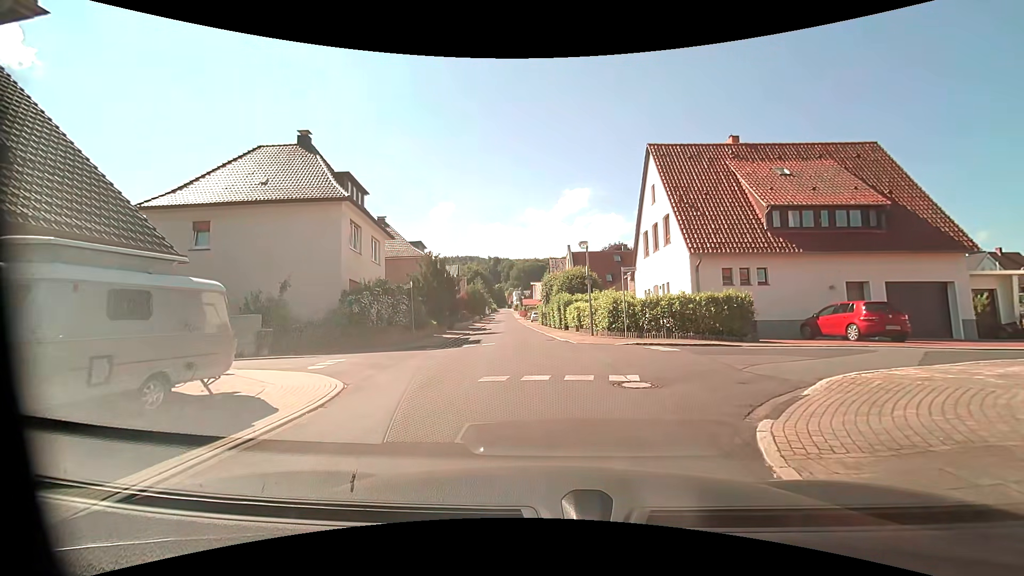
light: Day
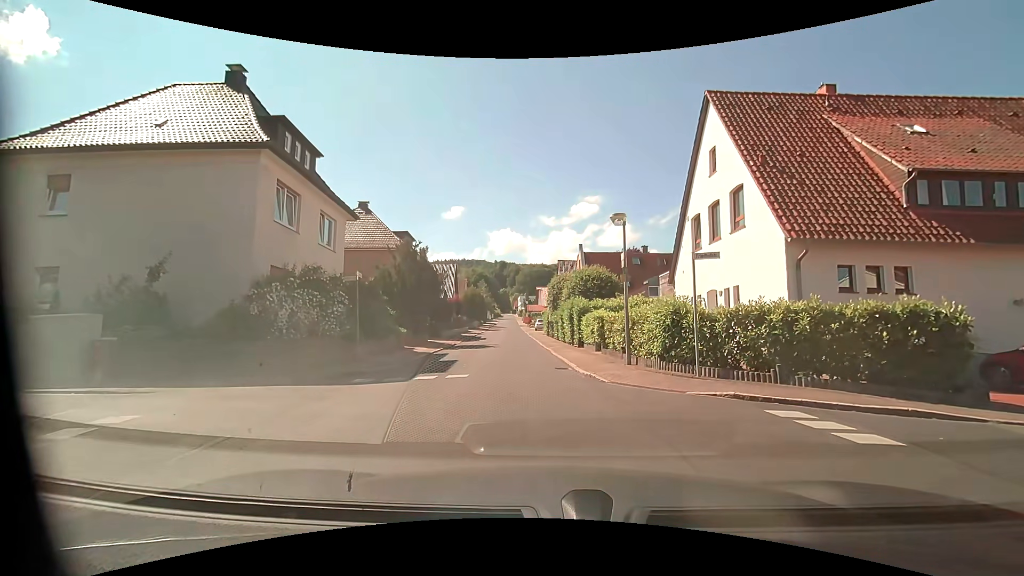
(-0.1, +8.0) m; -1°
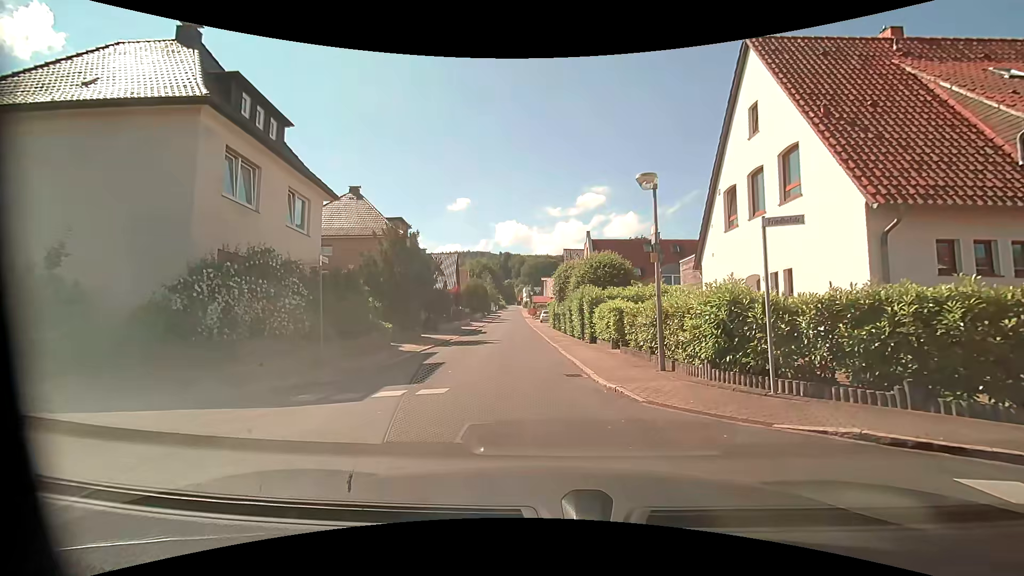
(0.0, +3.3) m; -2°
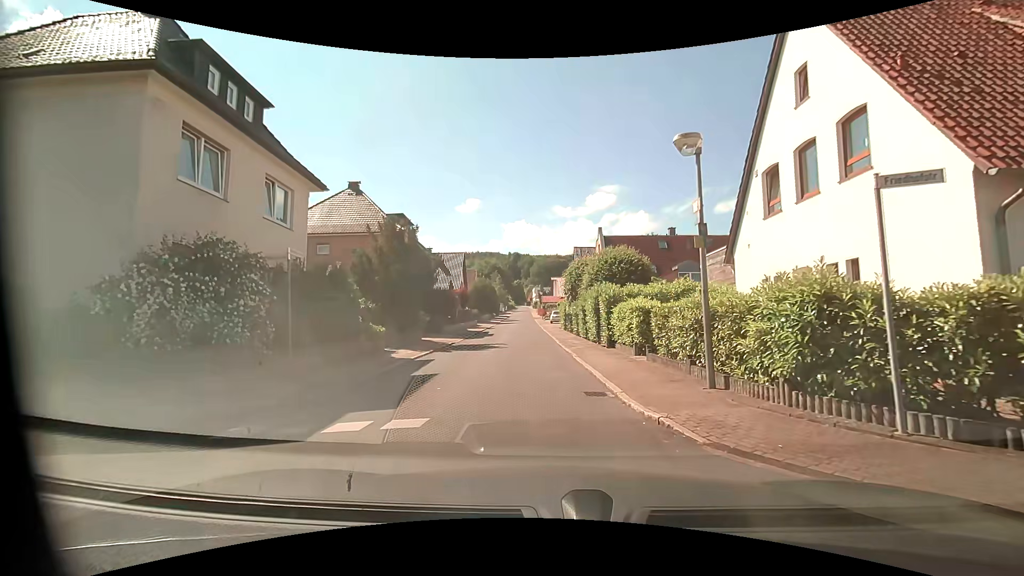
(+0.1, +2.3) m; 0°
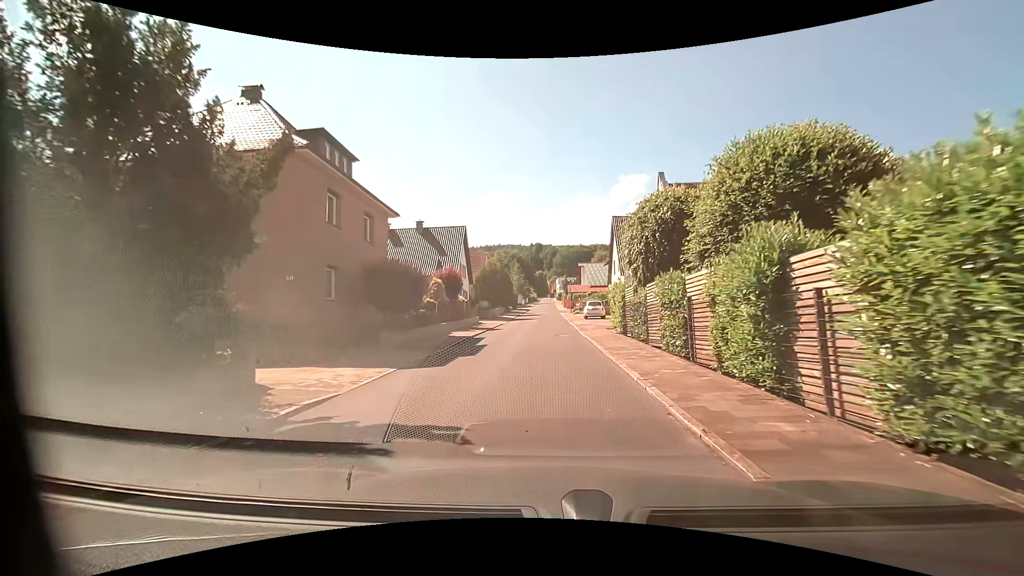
(-0.6, +17.8) m; -4°
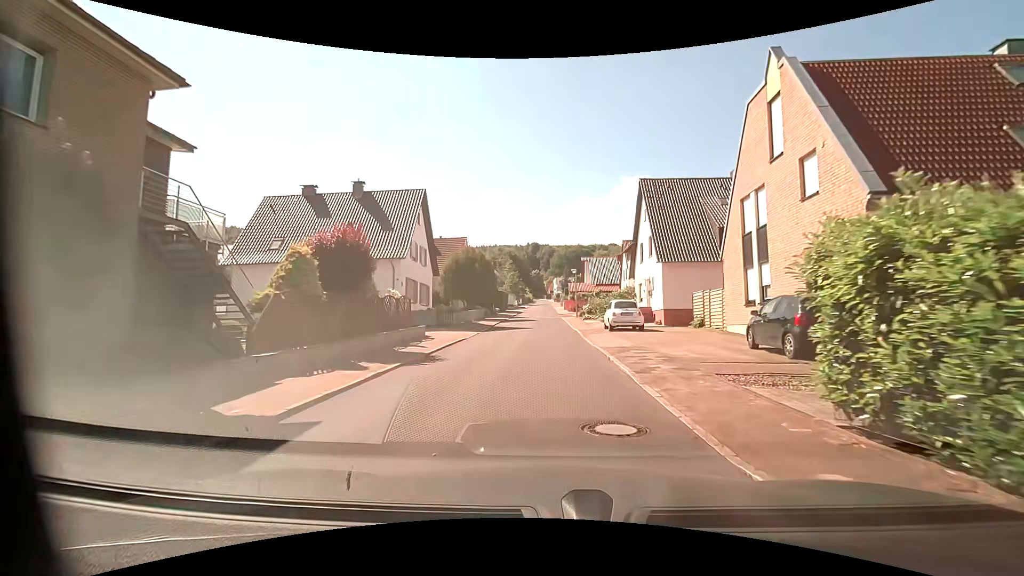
(+0.3, +17.0) m; +1°
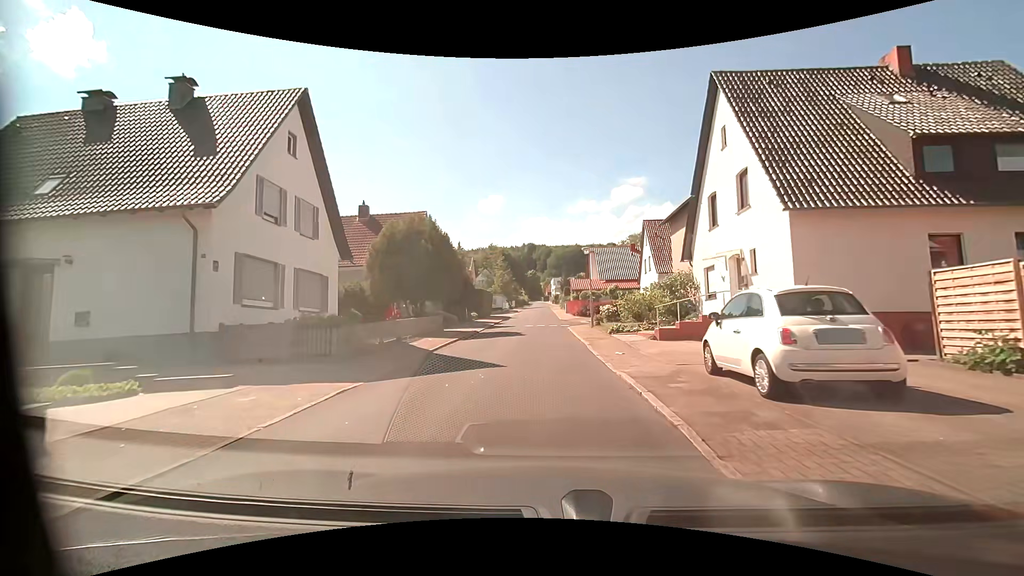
(+0.4, +17.3) m; +1°
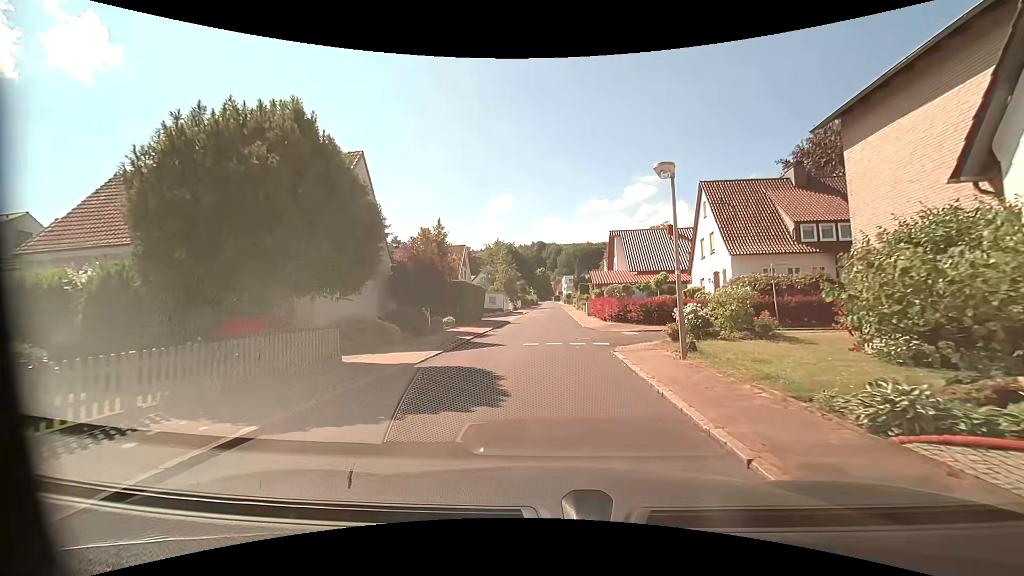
(-0.1, +15.5) m; 0°
